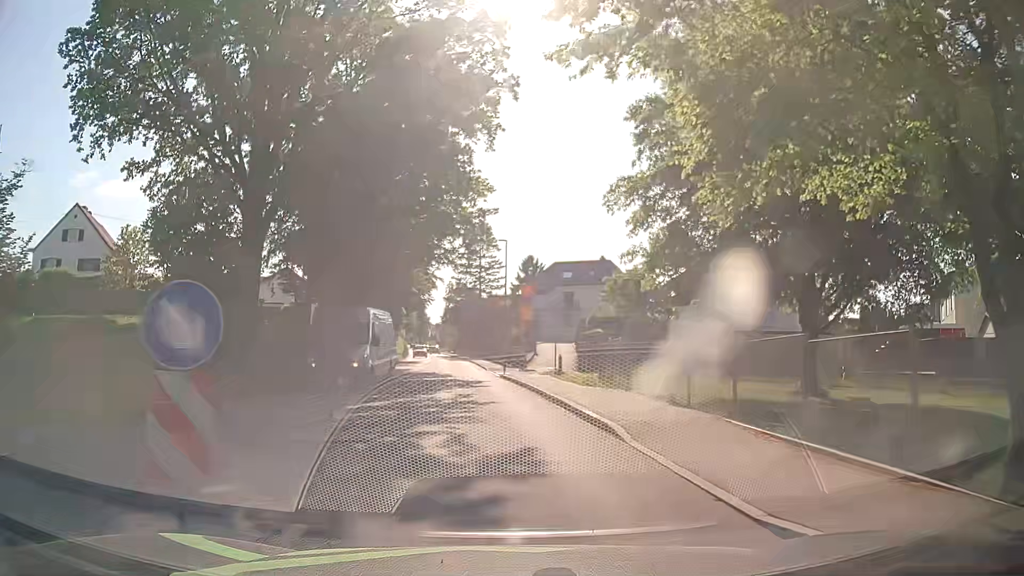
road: tertiary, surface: asphalt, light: Day
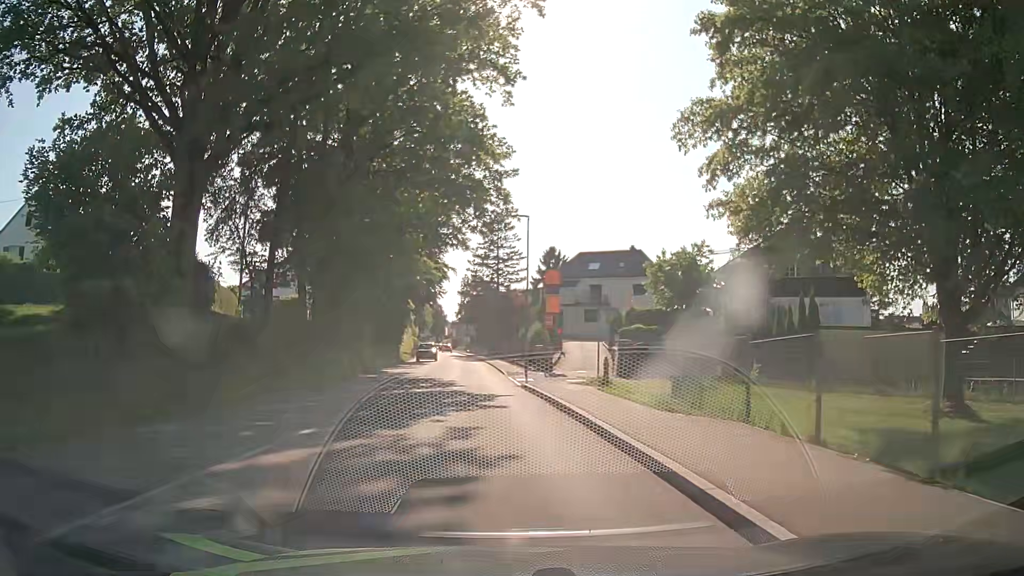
(-0.1, +7.9) m; -2°
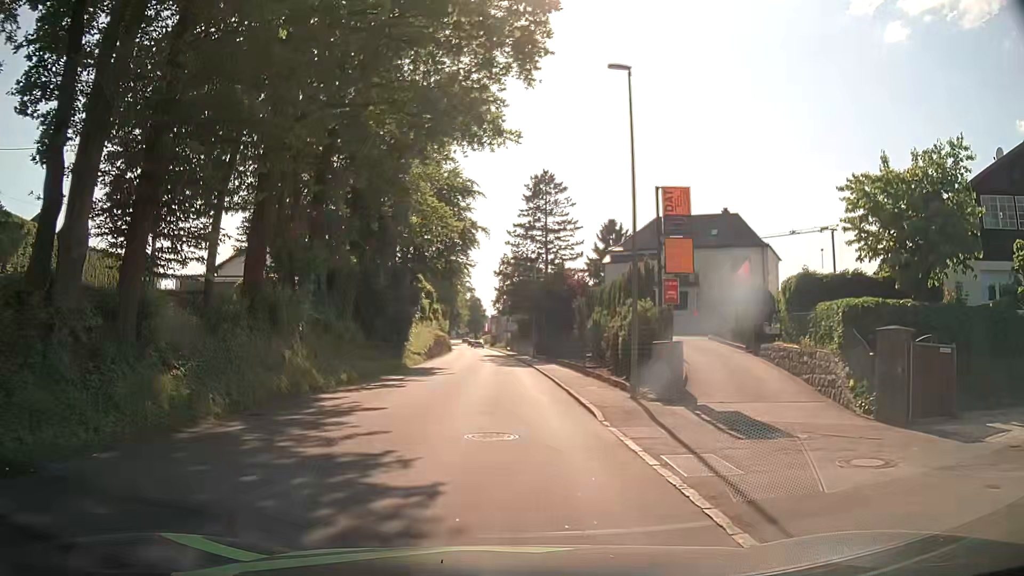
(-0.7, +19.9) m; -5°
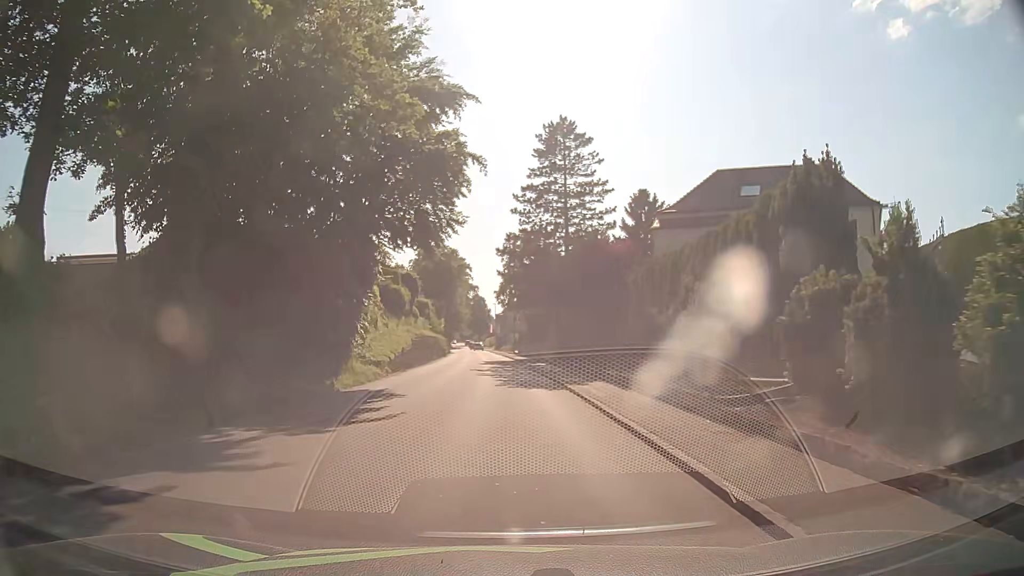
(+0.4, +16.5) m; +1°
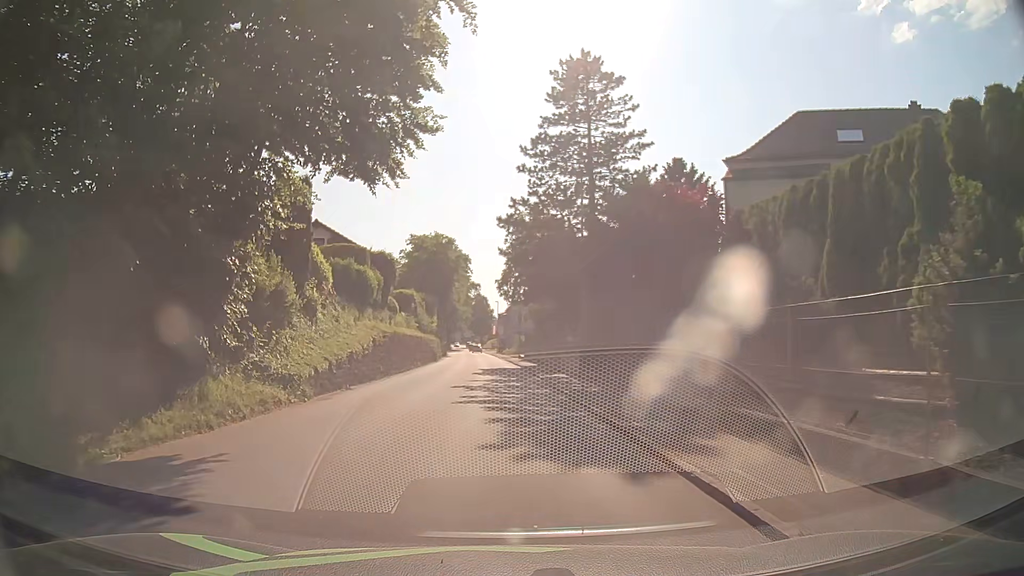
(0.0, +12.5) m; 0°
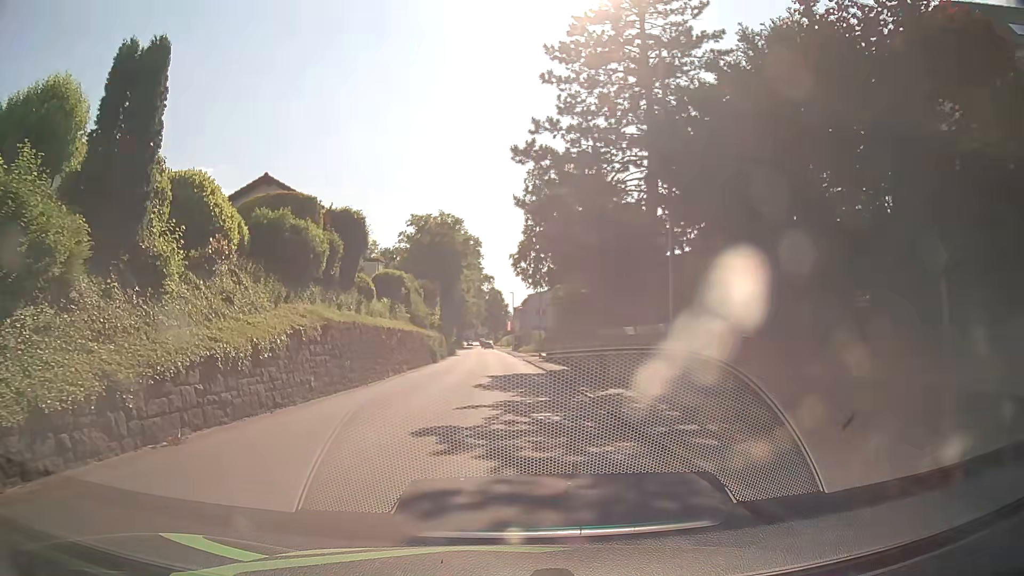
(-0.2, +12.3) m; -2°
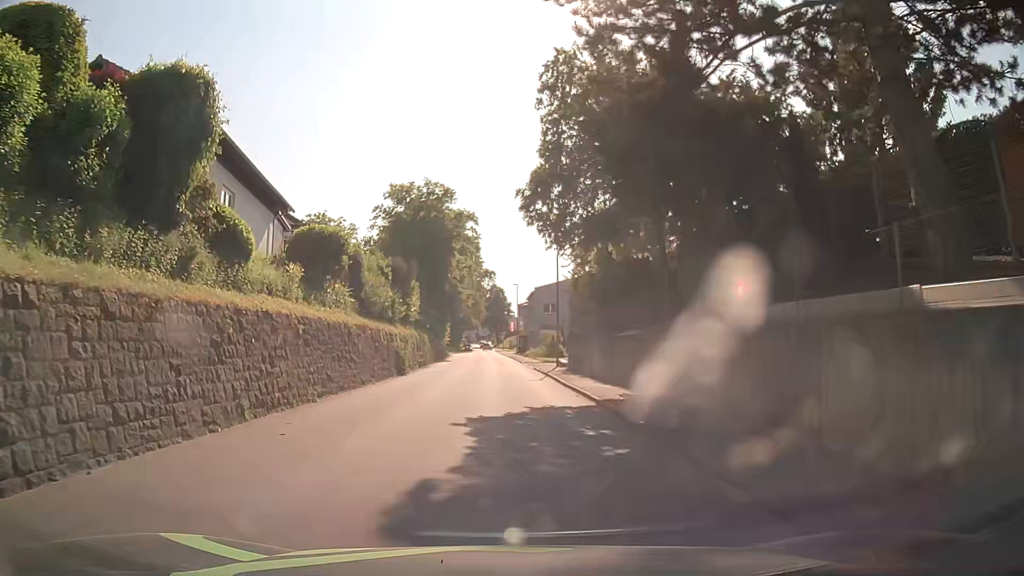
(+0.1, +15.8) m; 0°
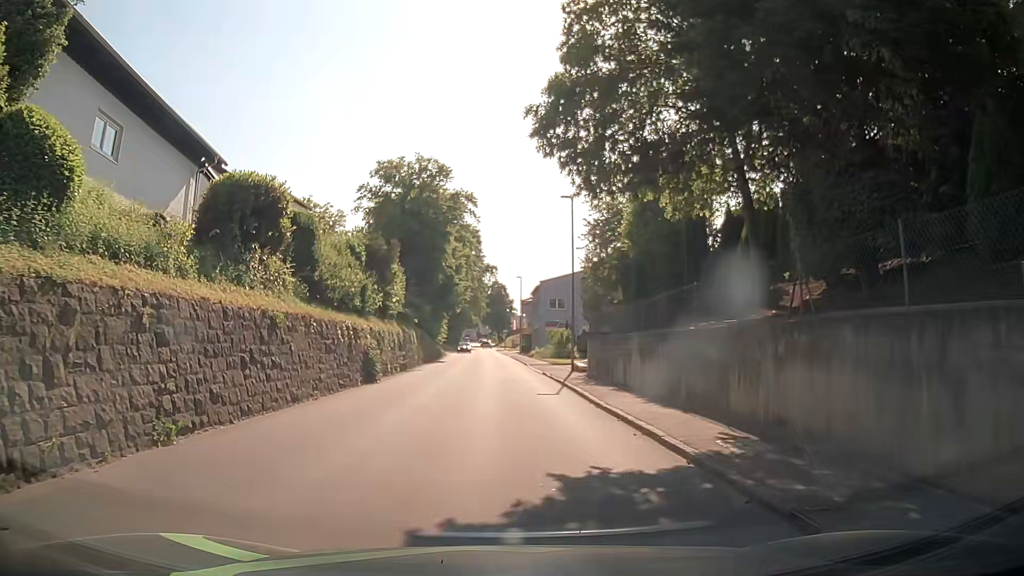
(0.0, +7.6) m; 0°
(0, +10) (0, +20) (0, +30) (0, +40) (-1, +50) (-1, +60) (-1, +70) (-2, +80) (-2, +90) (-2, +100) m
